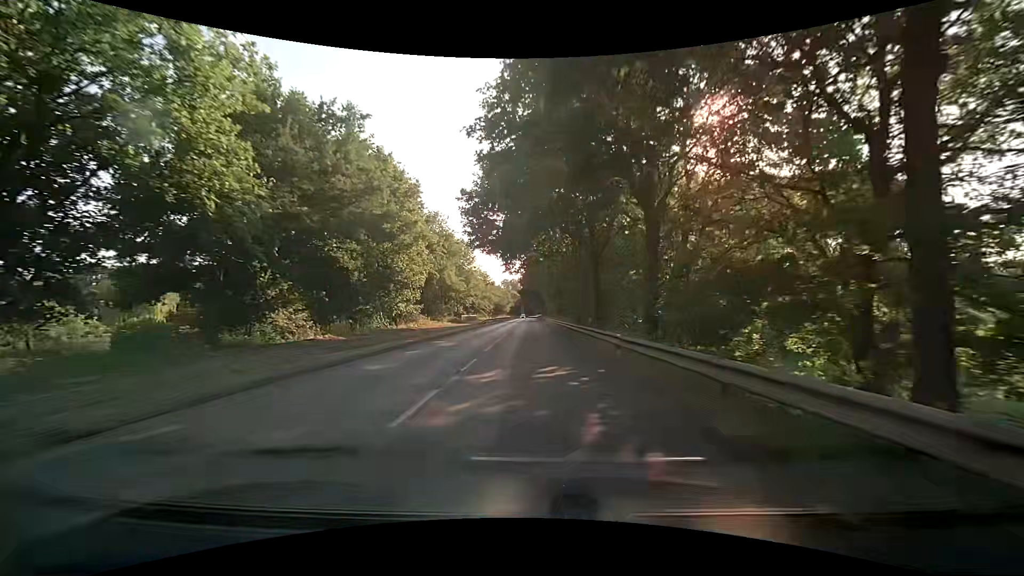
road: secondary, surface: asphalt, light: Day
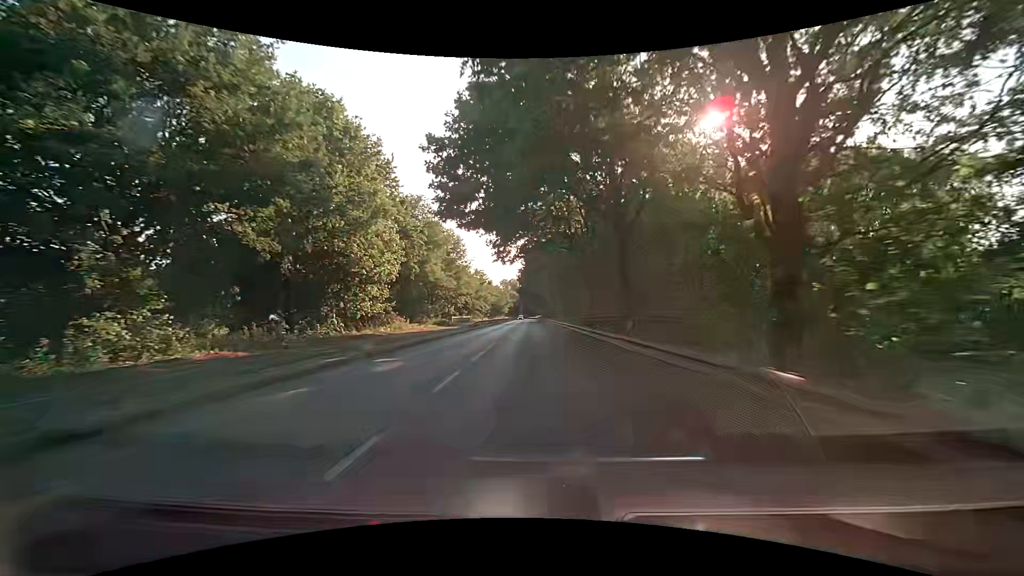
(+0.1, +9.2) m; 0°
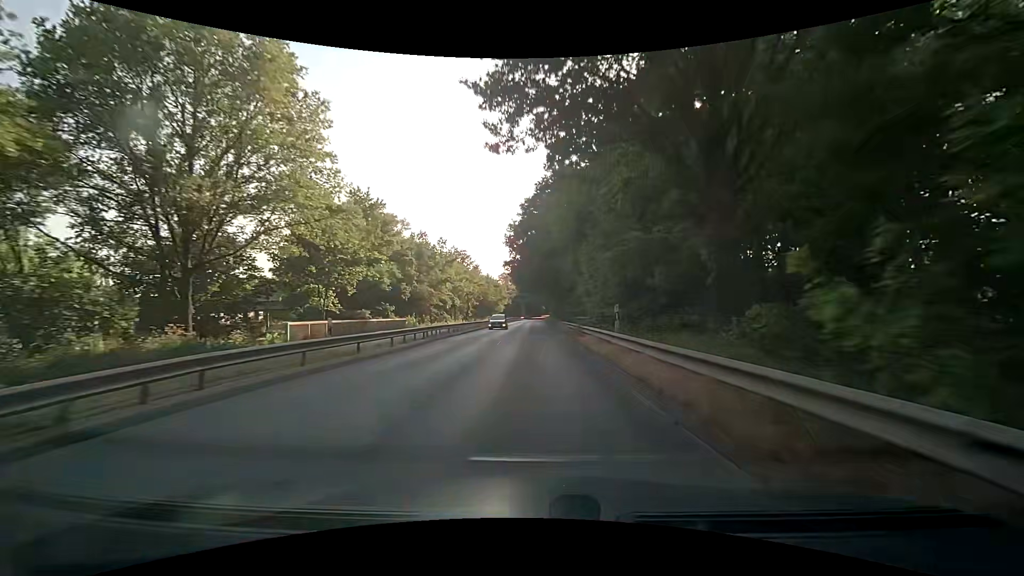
(+0.1, +47.2) m; 0°
(0, +10) (0, +20) (0, +30) (0, +40) (0, +50) (0, +60) (0, +70) (0, +80) (0, +90) (0, +100) m
